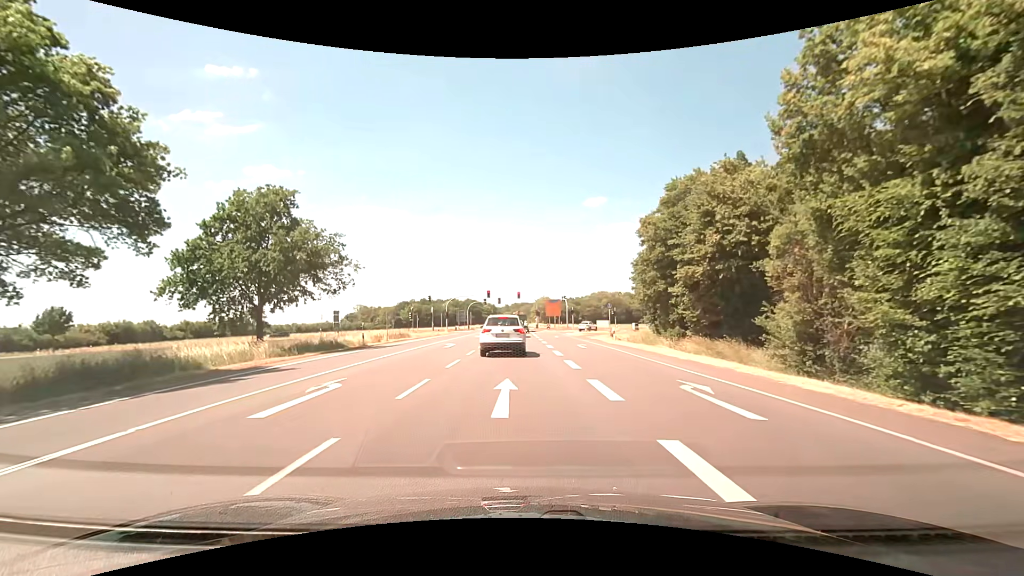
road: primary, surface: asphalt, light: Day
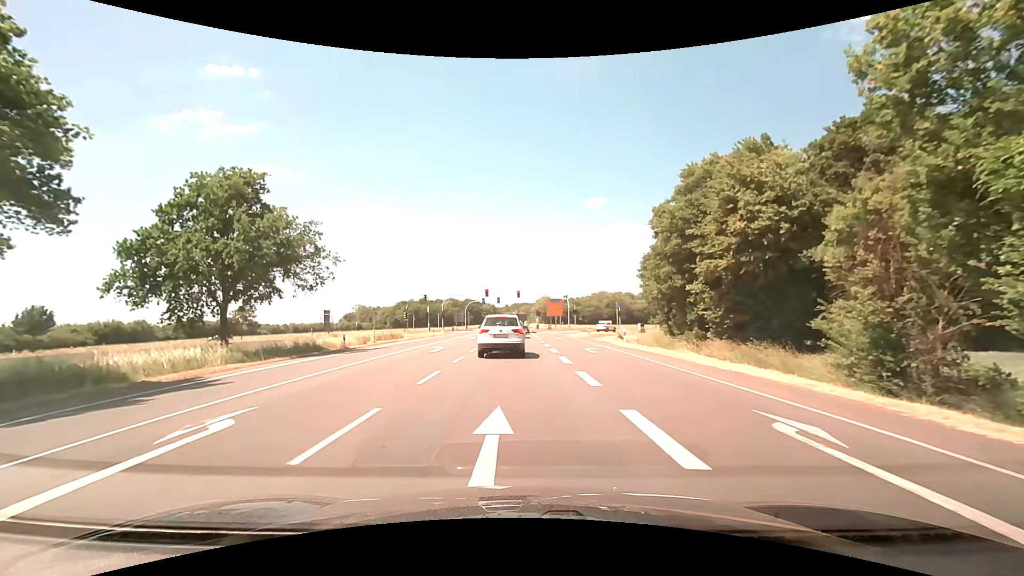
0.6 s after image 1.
(0.0, +4.0) m; +1°
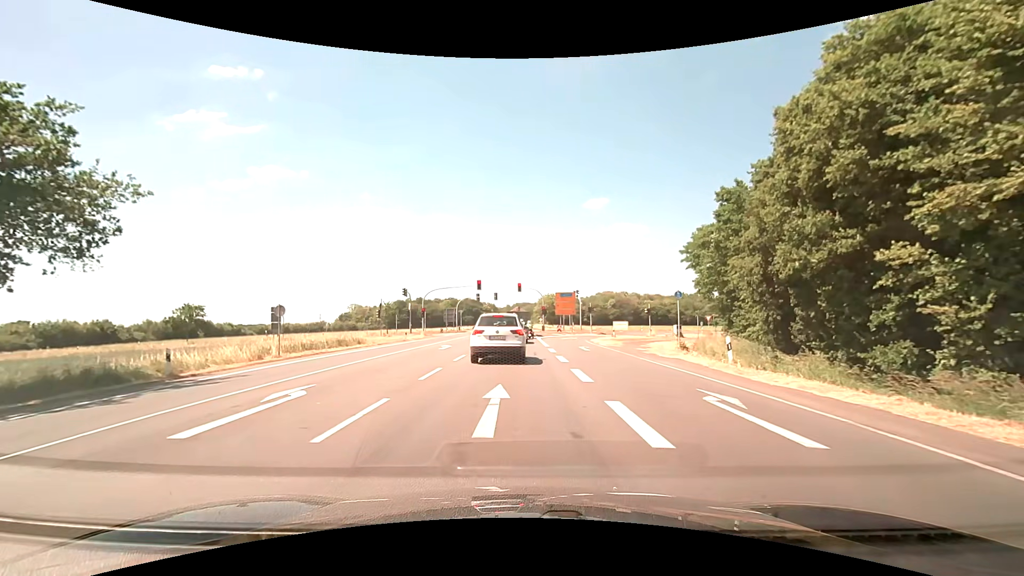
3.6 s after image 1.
(-0.3, +17.1) m; -1°
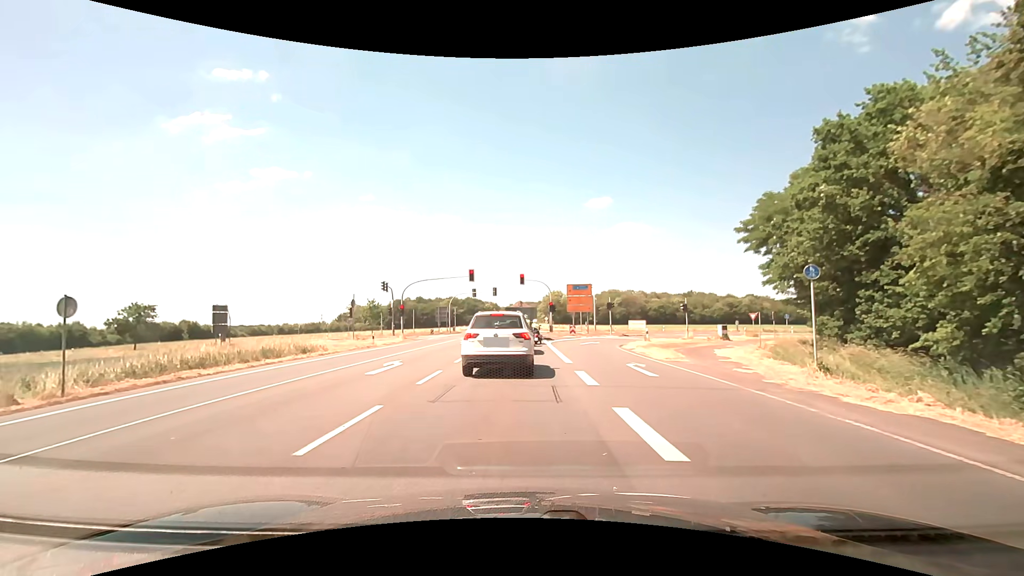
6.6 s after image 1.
(0.0, +12.3) m; -1°
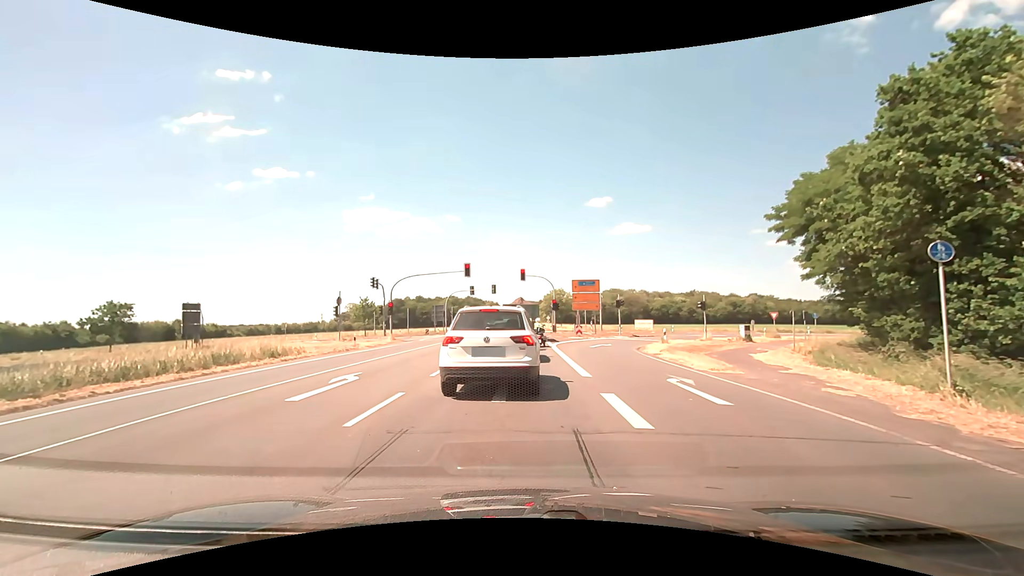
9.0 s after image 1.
(+0.1, +4.4) m; +2°
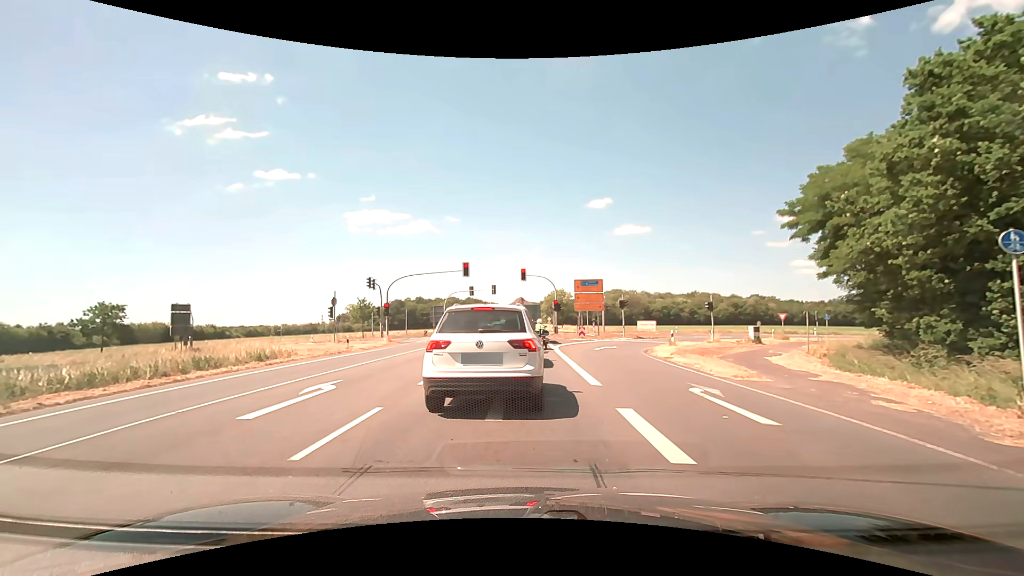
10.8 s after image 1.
(0.0, +1.5) m; 0°
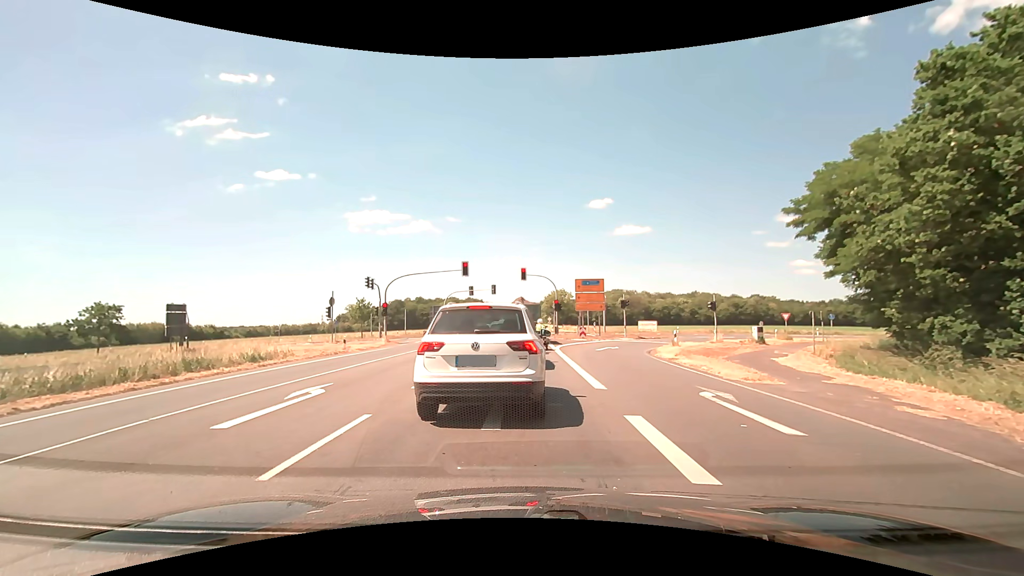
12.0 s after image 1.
(0.0, +0.6) m; 0°
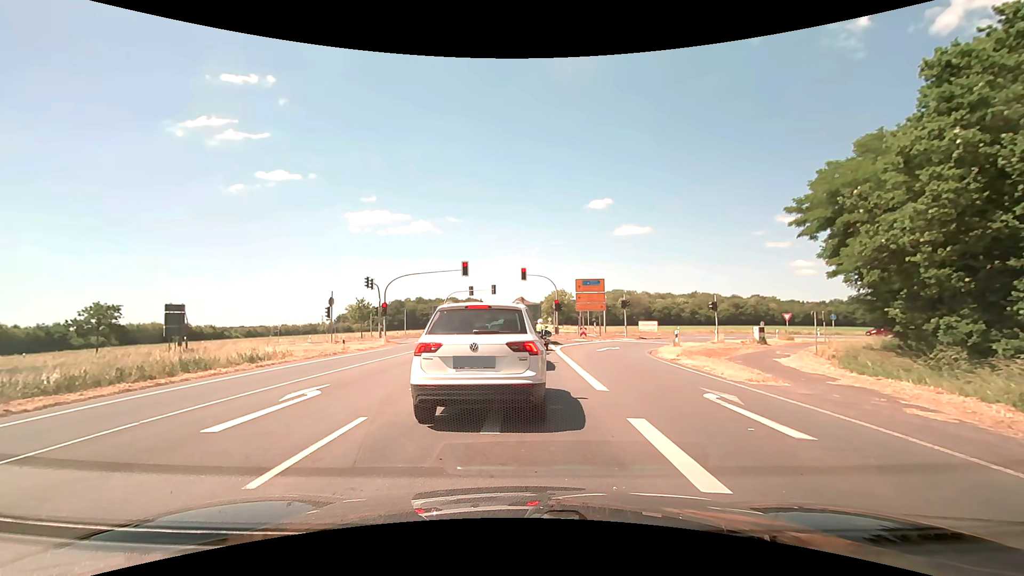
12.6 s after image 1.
(0.0, +0.2) m; 0°
(0, +10) (-1, +20) (-1, +30) (-1, +40) (-1, +50) (-2, +60) (-2, +70) (-2, +80) (-2, +90) (-2, +100) m
